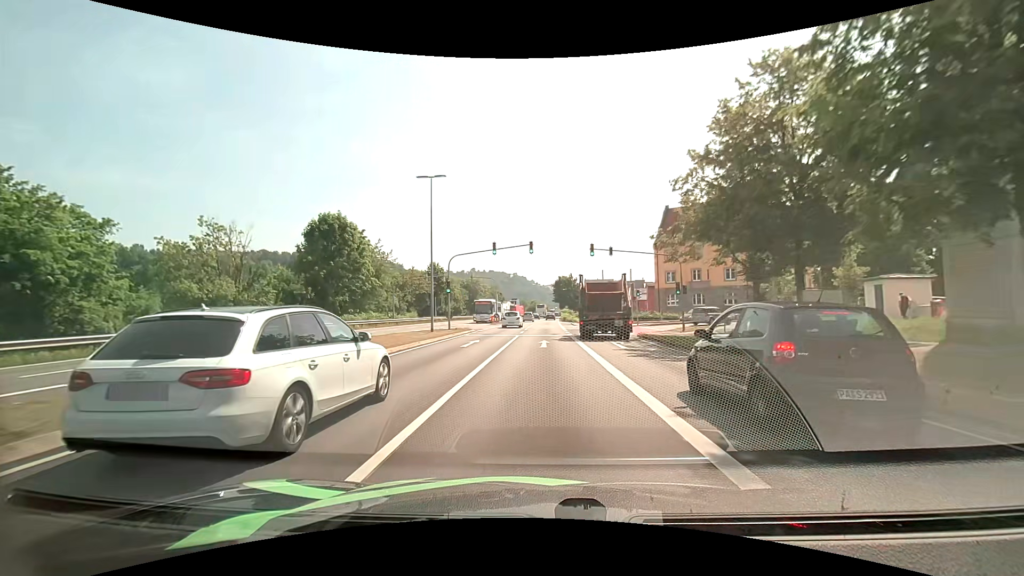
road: primary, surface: asphalt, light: Day
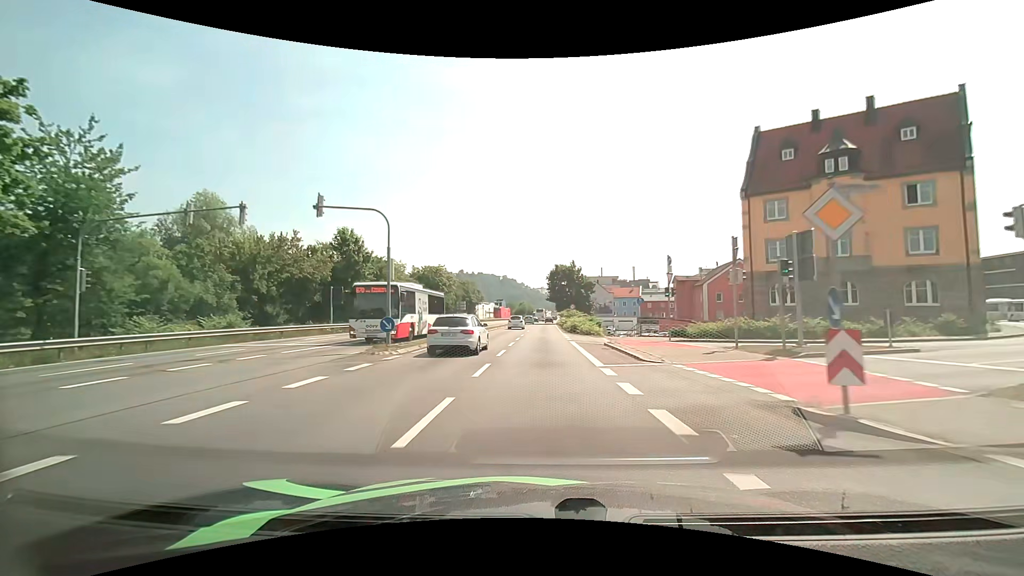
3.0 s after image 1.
(+0.3, +40.2) m; +1°
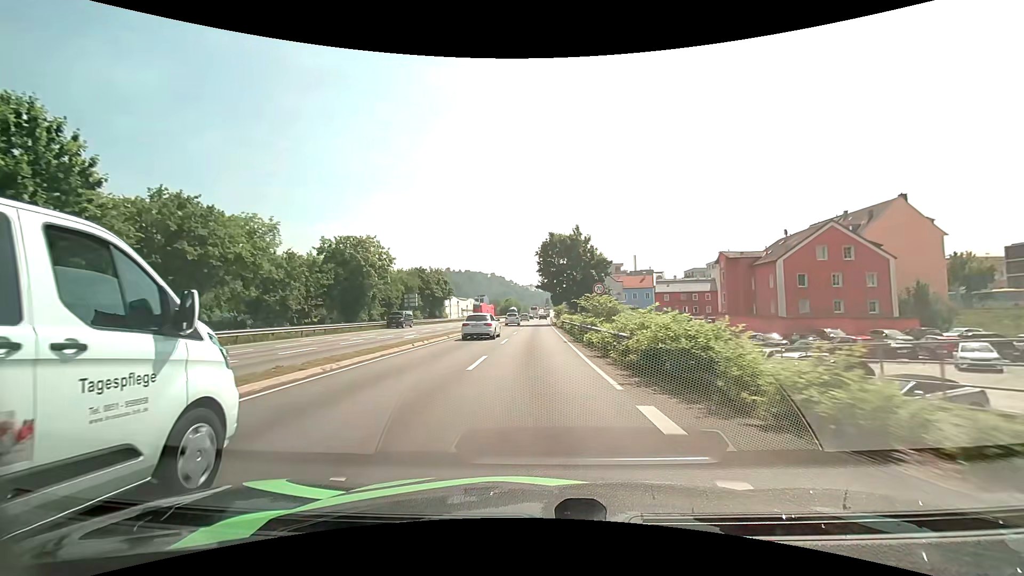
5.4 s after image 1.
(+0.2, +34.2) m; +1°
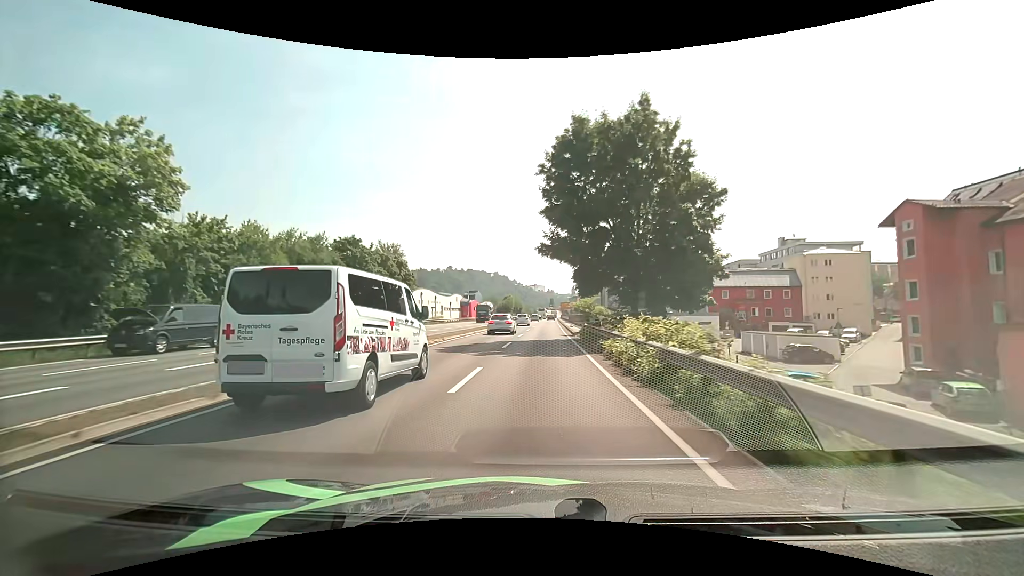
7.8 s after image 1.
(-0.2, +36.4) m; -1°
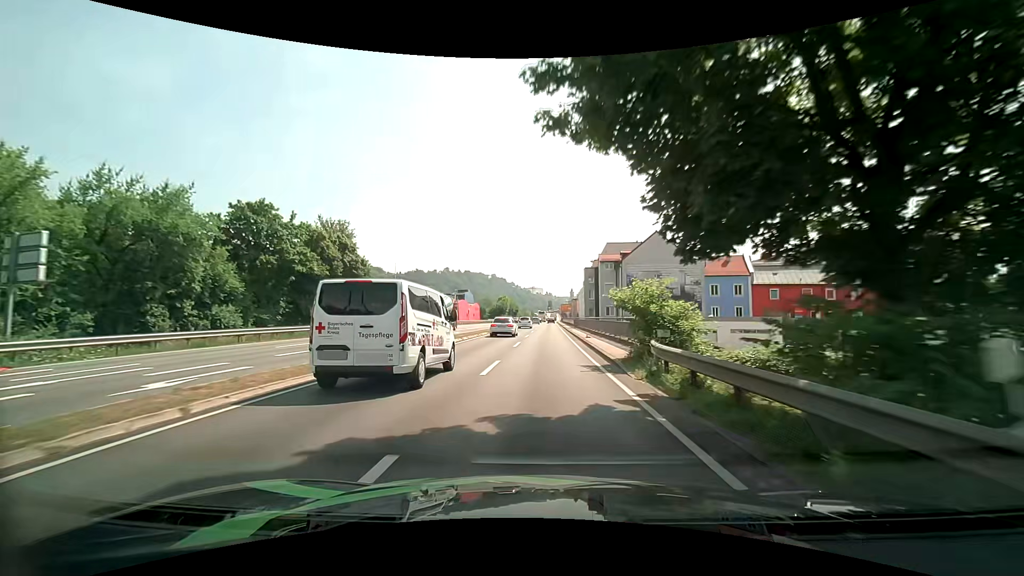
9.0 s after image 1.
(0.0, +18.9) m; 0°
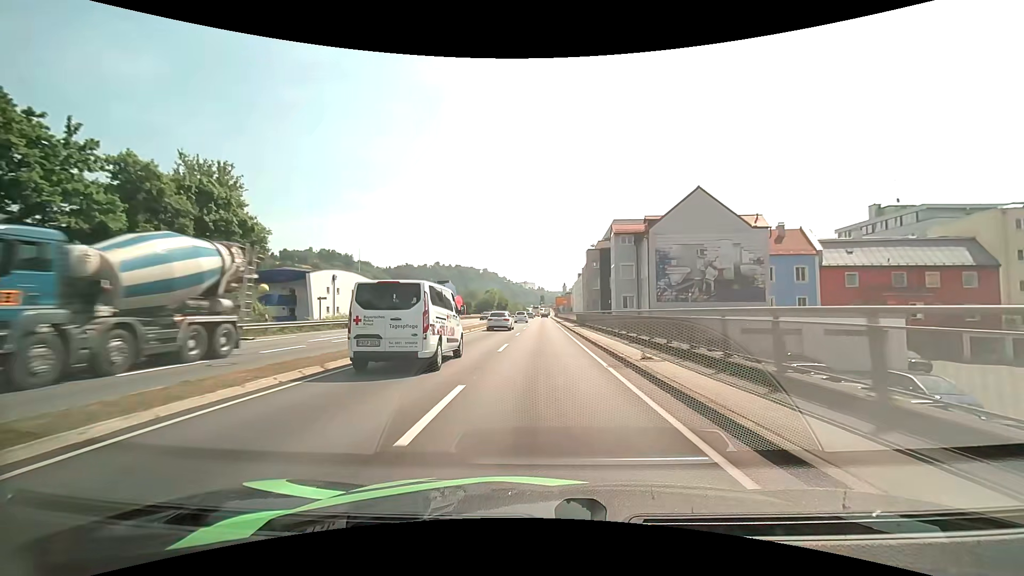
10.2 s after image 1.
(+0.2, +18.8) m; +1°
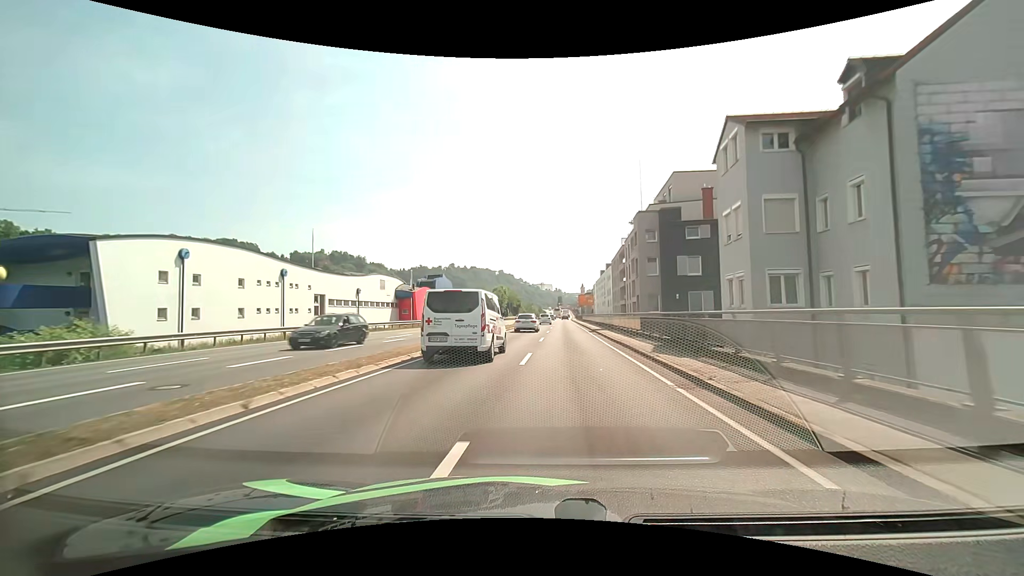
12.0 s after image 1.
(-0.3, +27.8) m; -2°
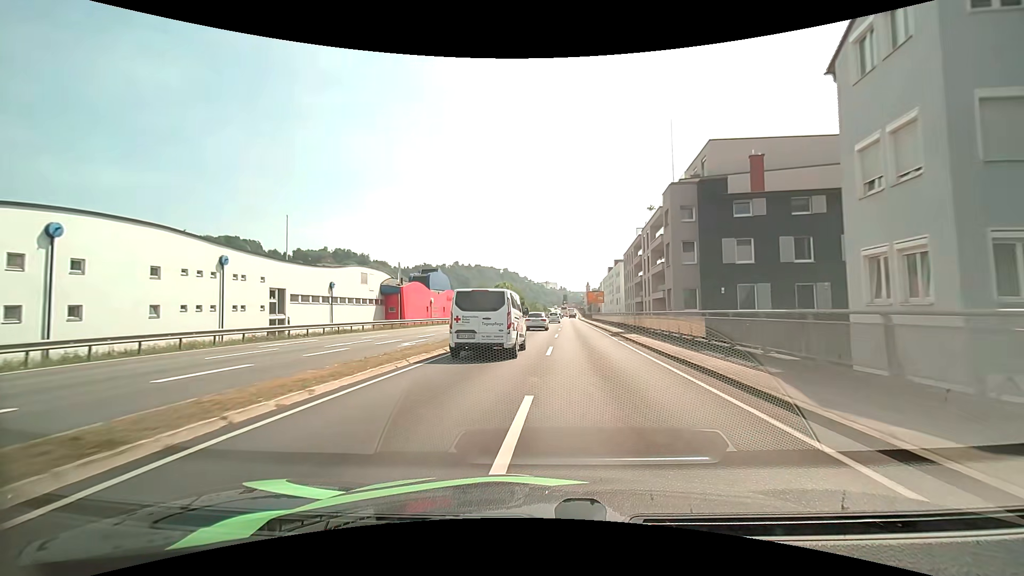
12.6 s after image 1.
(-0.1, +9.2) m; -1°
(0, +10) (0, +20) (0, +30) (0, +40) (+1, +50) (+1, +60) (+1, +70) (+2, +80) (+2, +90) (+3, +100) m
